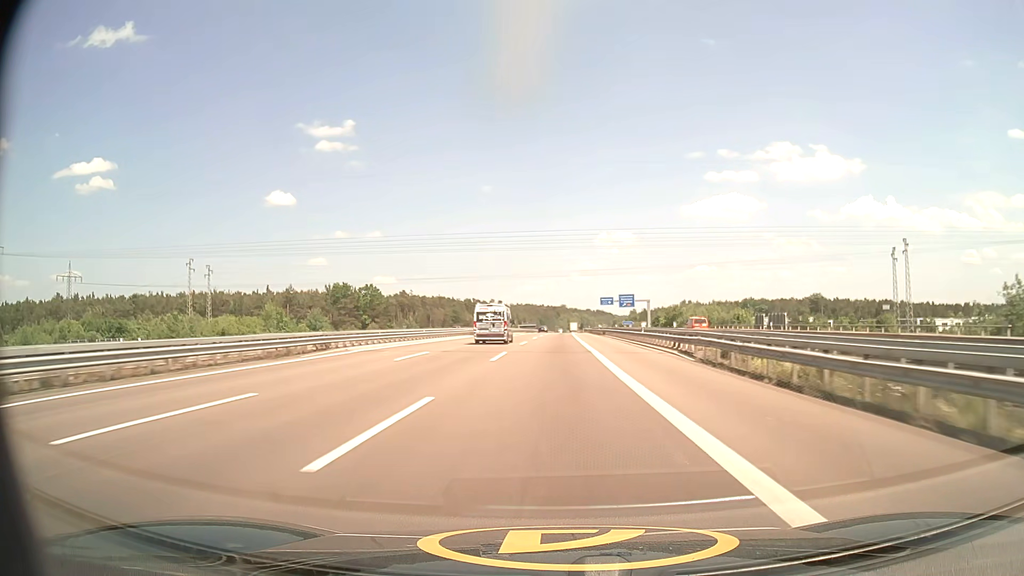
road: motorway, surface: asphalt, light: Day
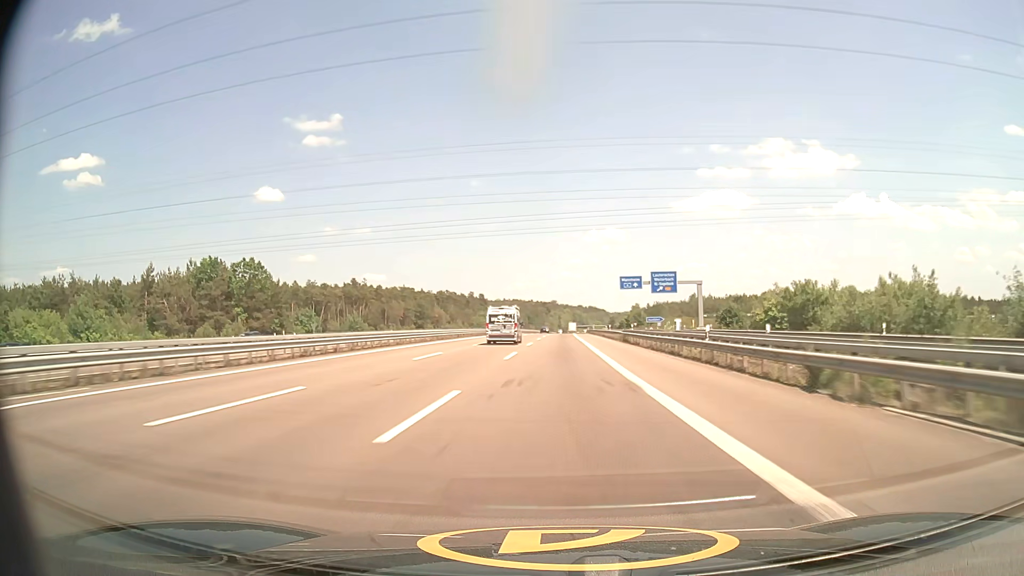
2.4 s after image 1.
(+0.5, +69.5) m; +1°
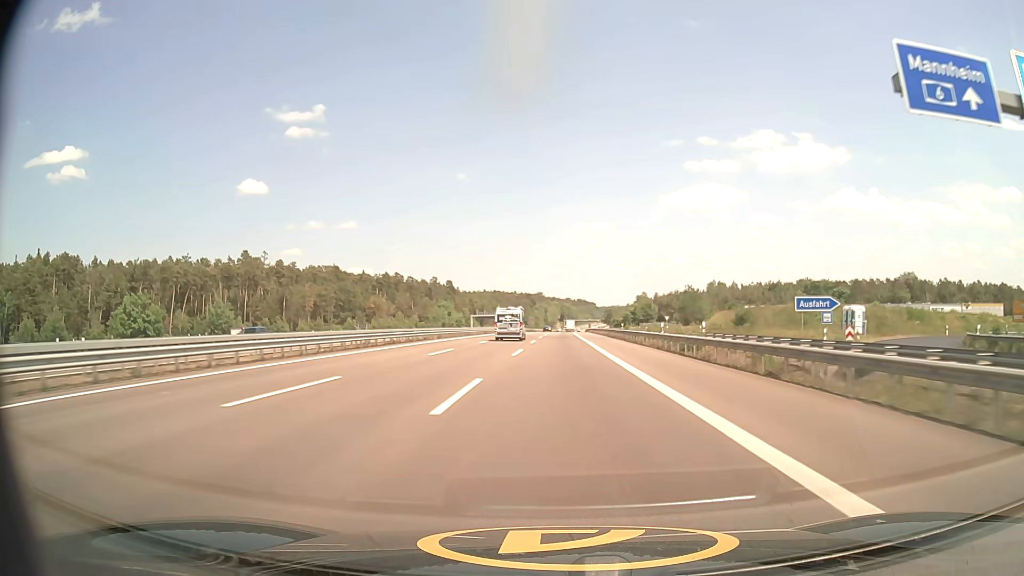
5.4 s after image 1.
(+0.7, +87.1) m; +1°
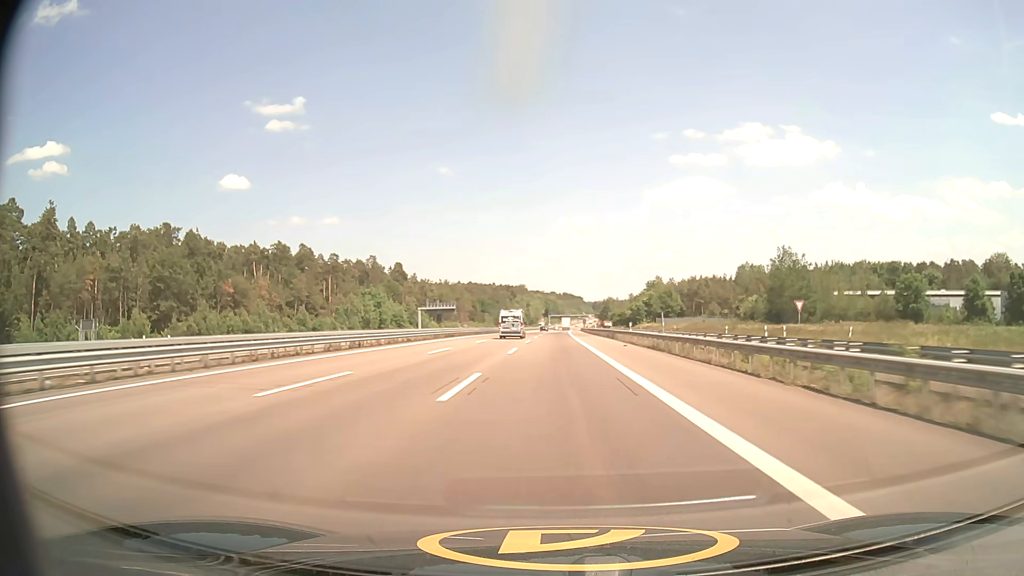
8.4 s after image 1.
(+1.2, +87.5) m; +1°
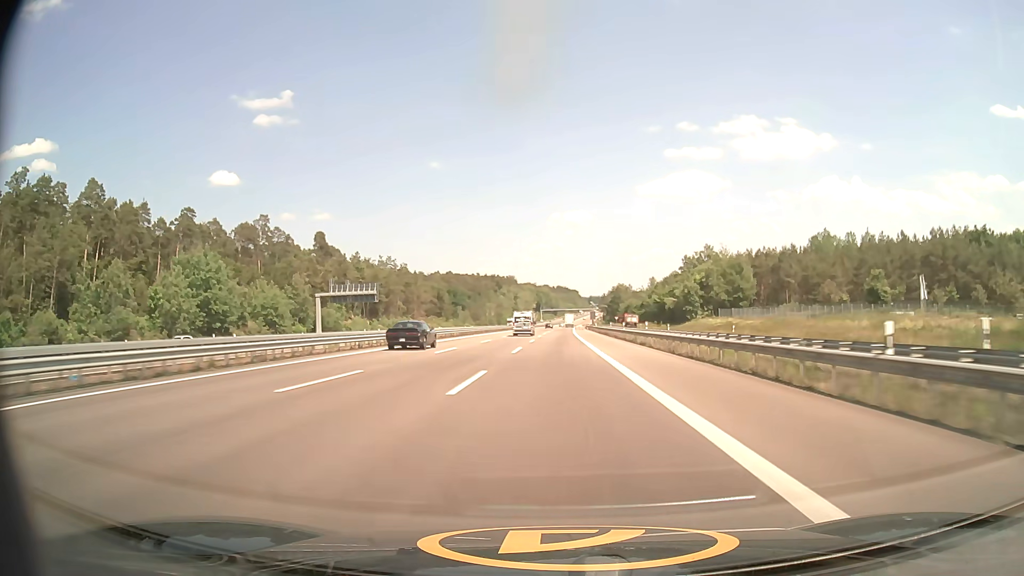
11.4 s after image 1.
(+0.7, +88.2) m; +1°
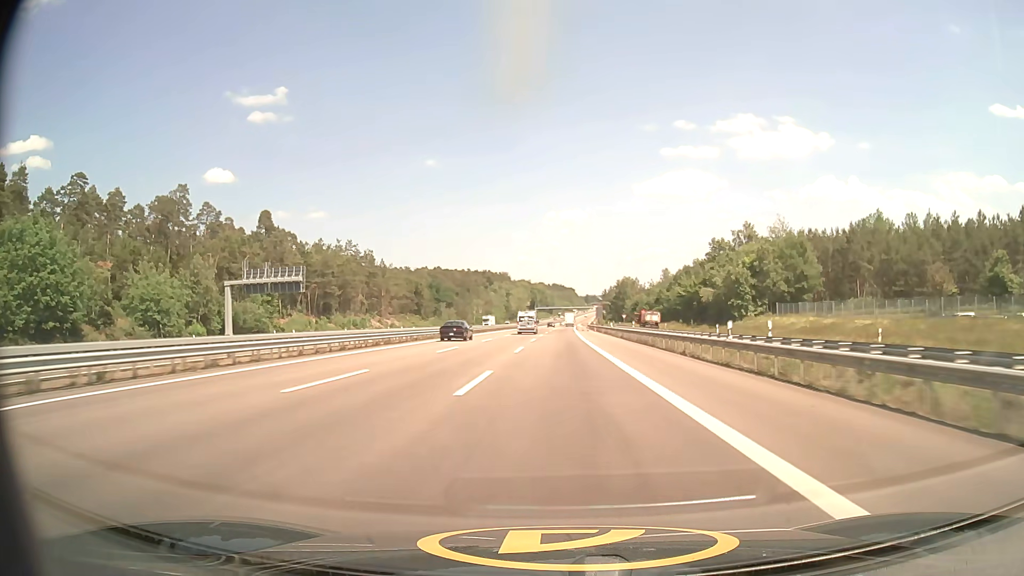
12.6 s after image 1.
(+0.1, +35.6) m; 0°
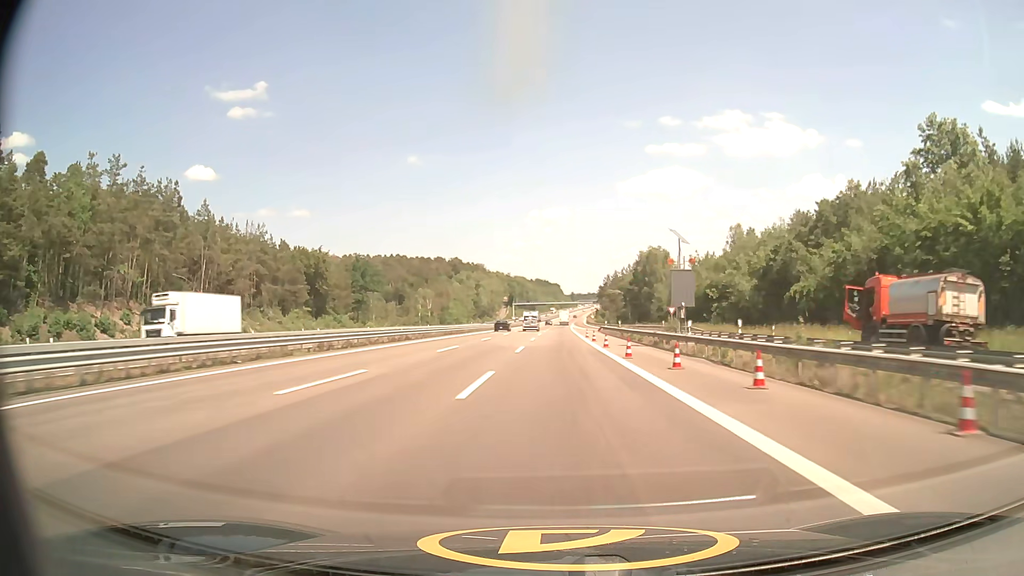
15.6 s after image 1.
(+1.0, +89.8) m; +1°
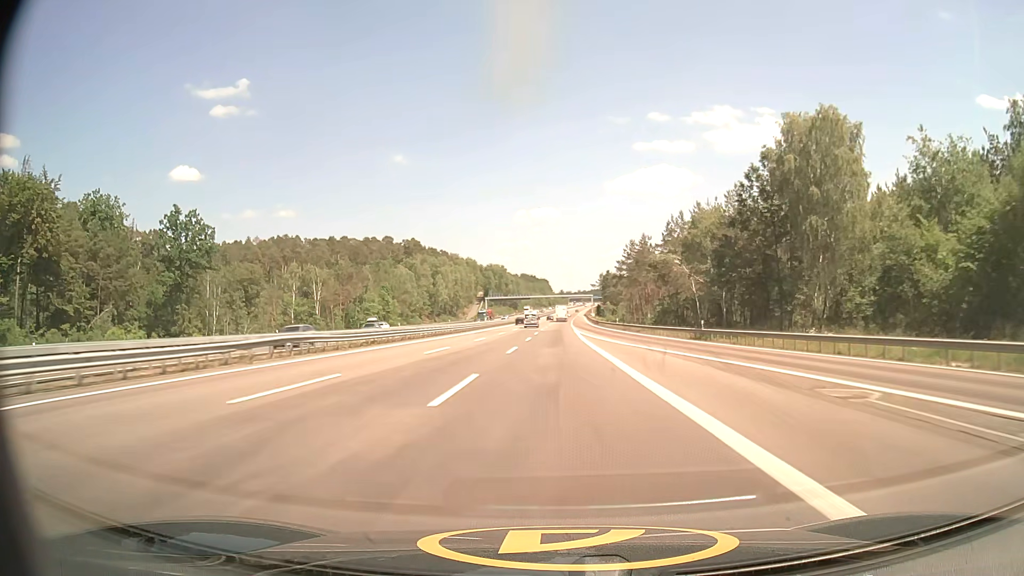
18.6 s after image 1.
(+0.9, +91.5) m; +1°
(0, +10) (0, +20) (0, +30) (0, +40) (0, +50) (0, +60) (0, +70) (0, +80) (+1, +90) (+1, +100) m
